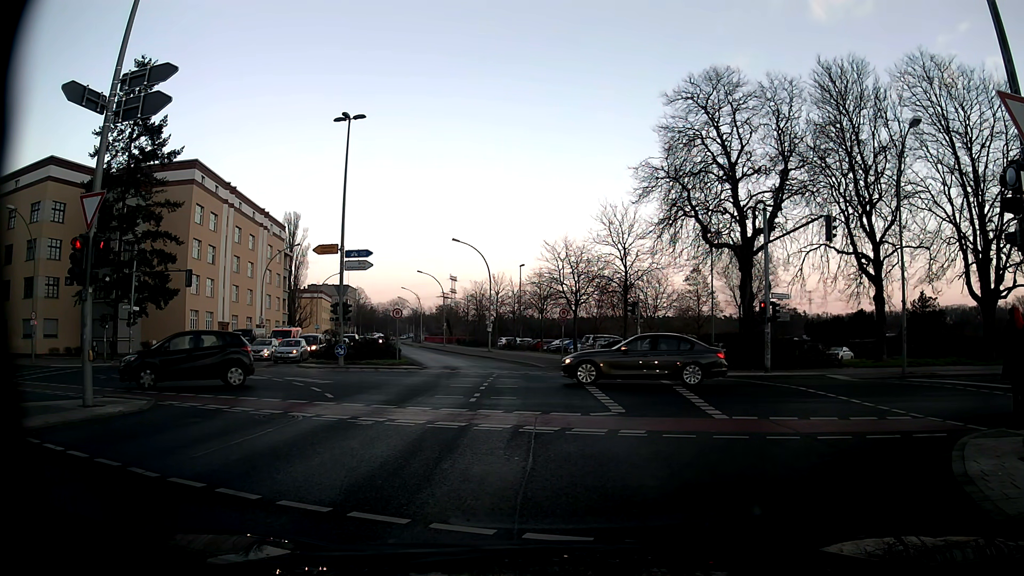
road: secondary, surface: asphalt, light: Day
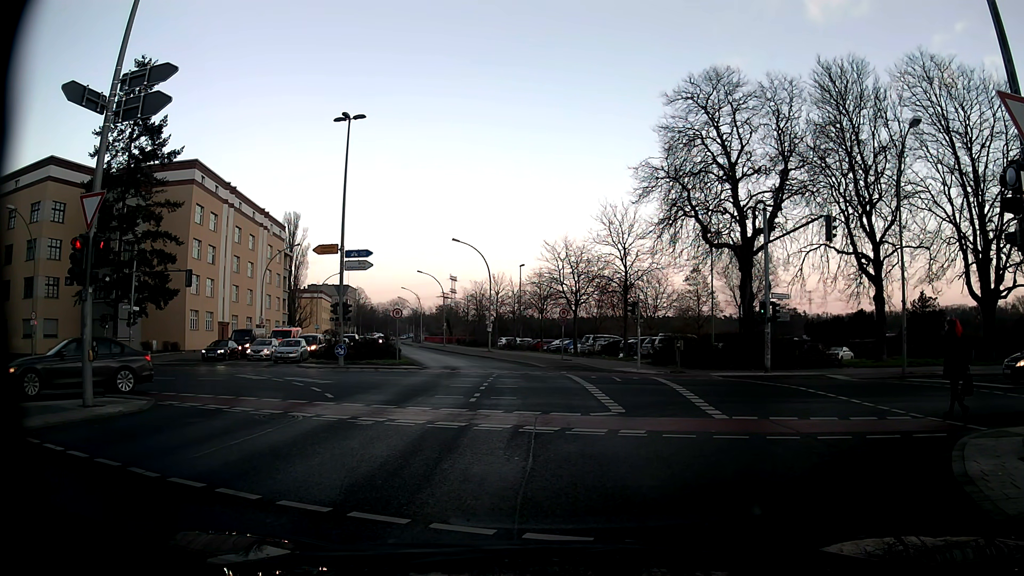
(0.0, 0.0) m; 0°
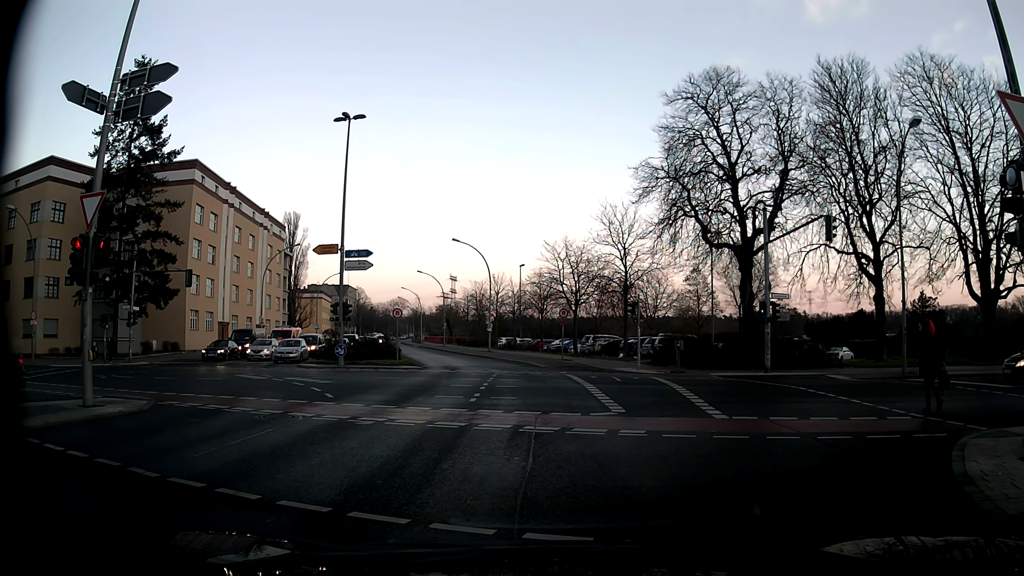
(0.0, 0.0) m; 0°
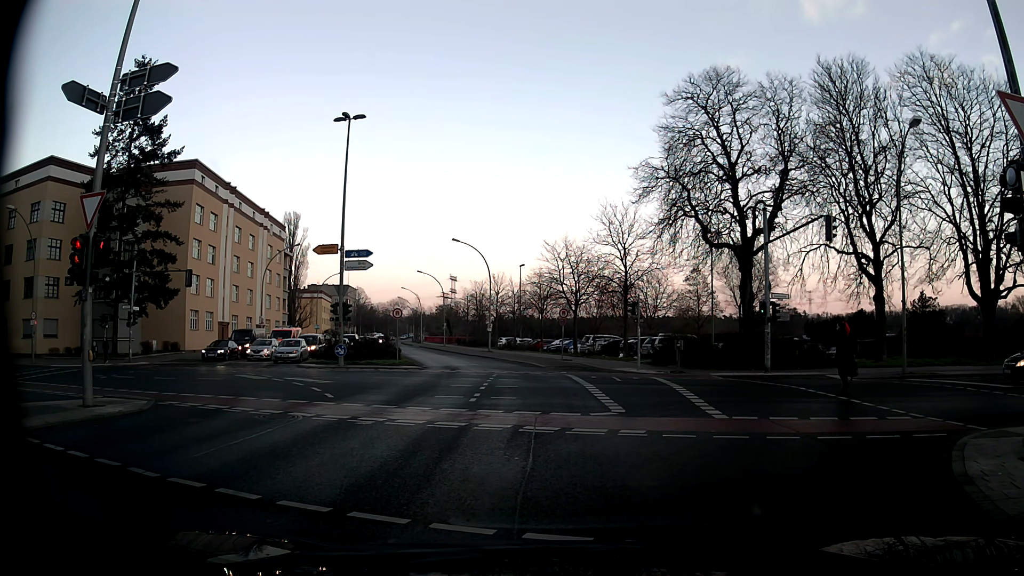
(0.0, 0.0) m; 0°
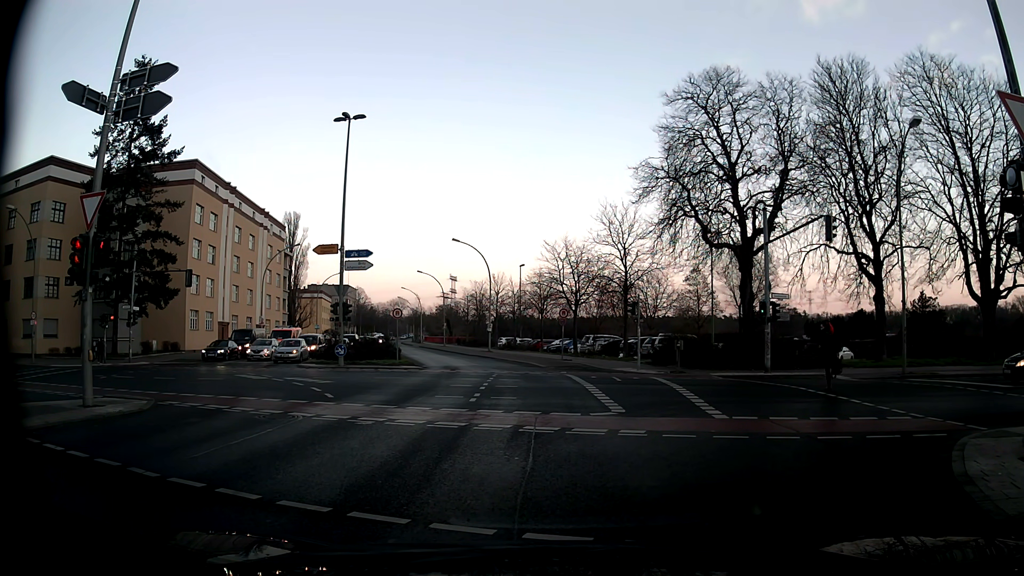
(0.0, 0.0) m; 0°
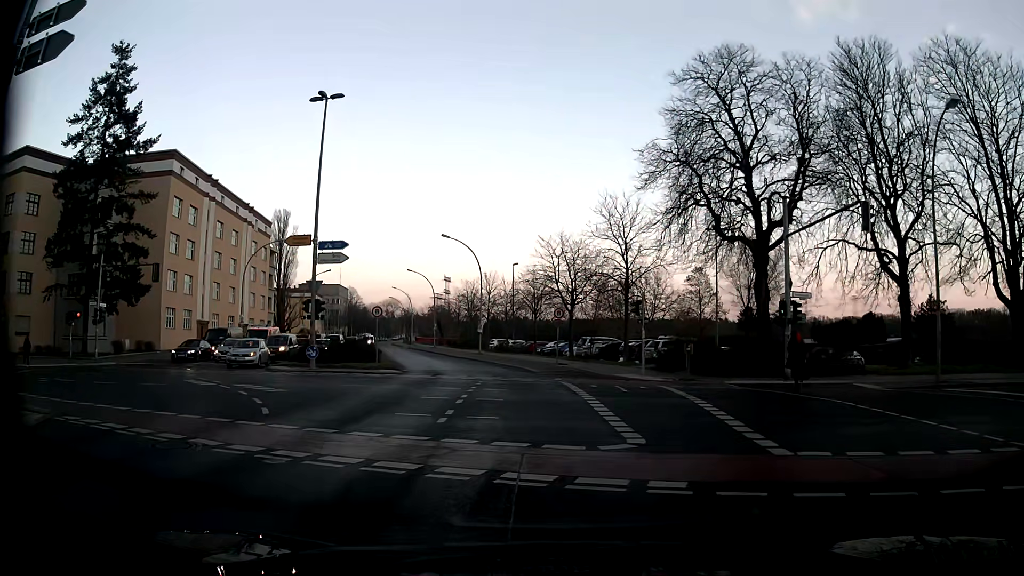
(+0.1, +3.5) m; 0°
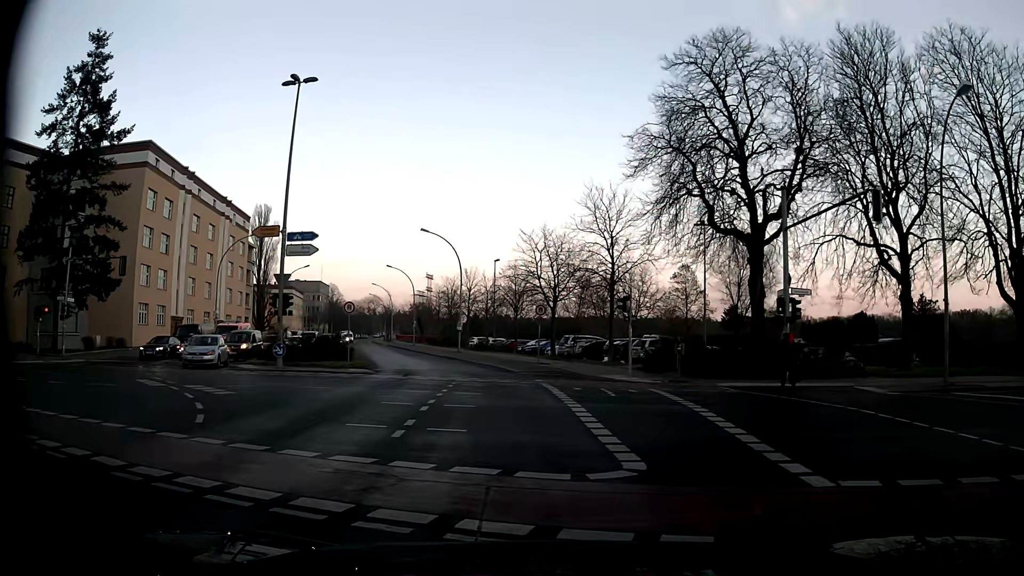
(0.0, +1.9) m; +2°
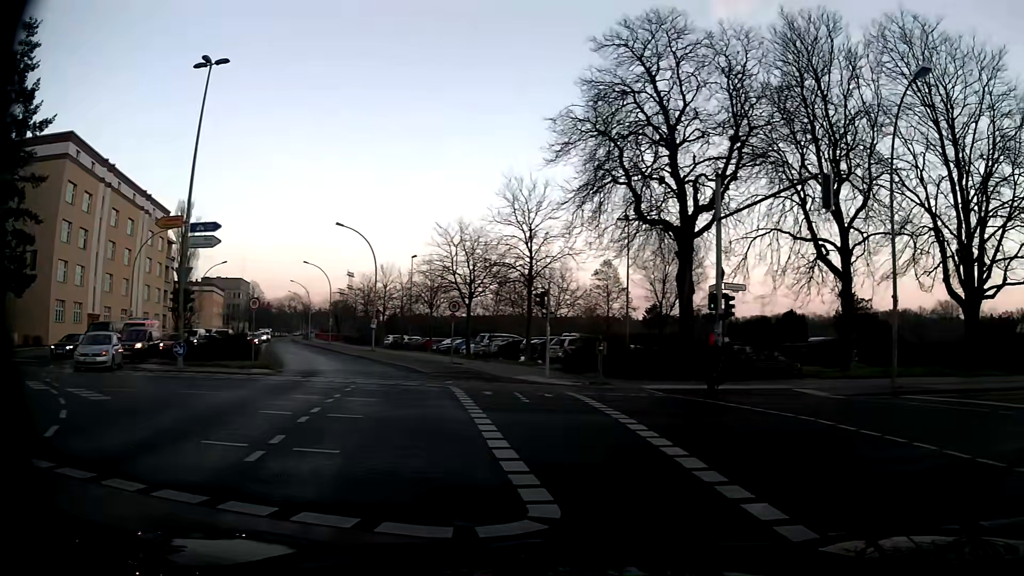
(+0.1, +1.9) m; +5°
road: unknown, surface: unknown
